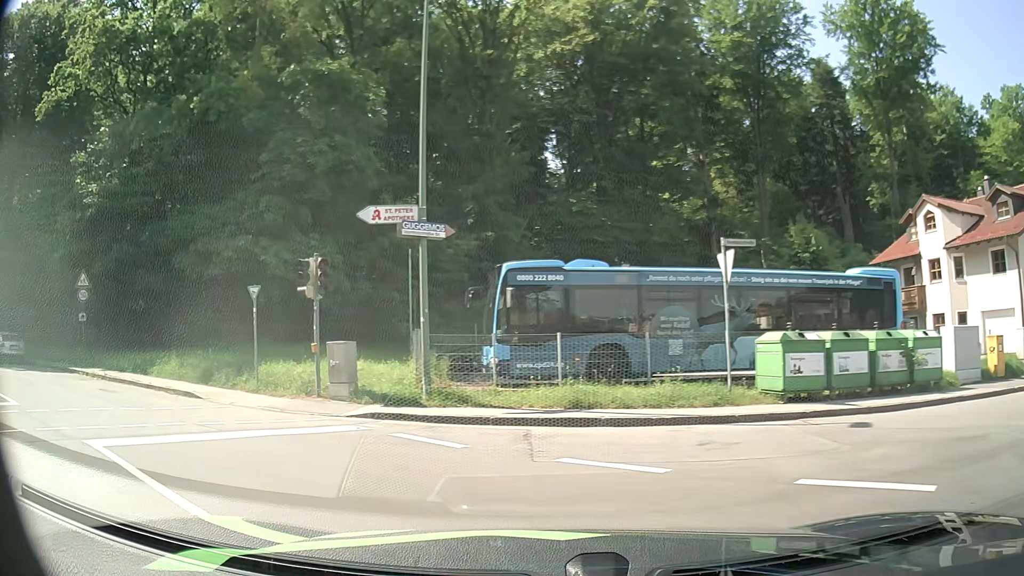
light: Day
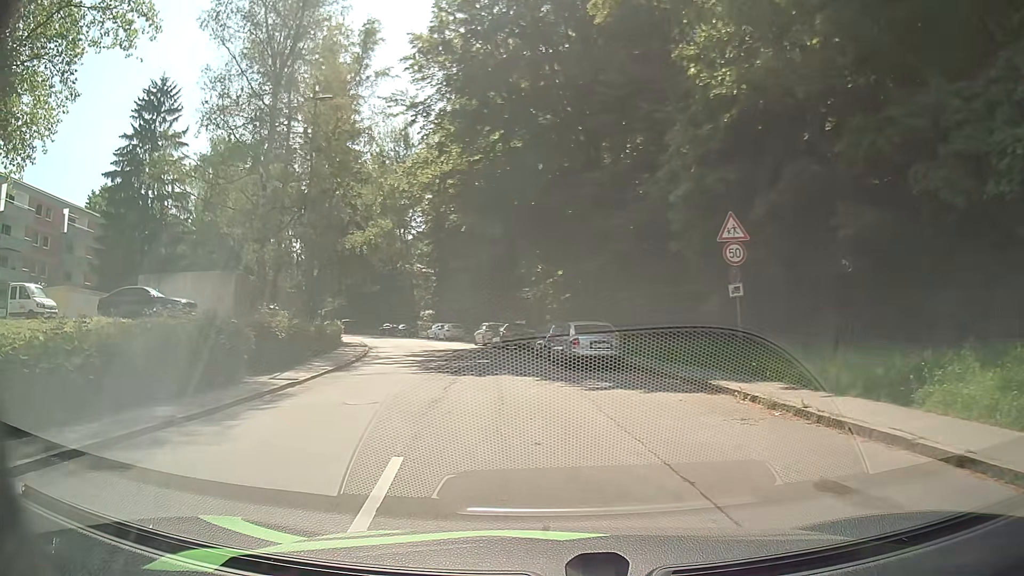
(-7.6, +10.4) m; -58°
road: residential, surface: asphalt
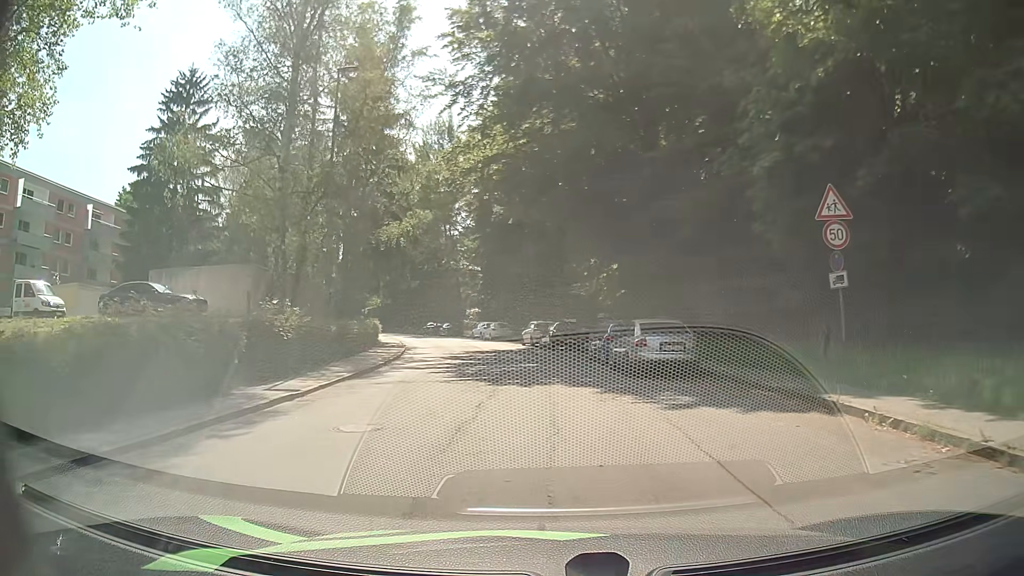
(-0.2, +3.4) m; -5°
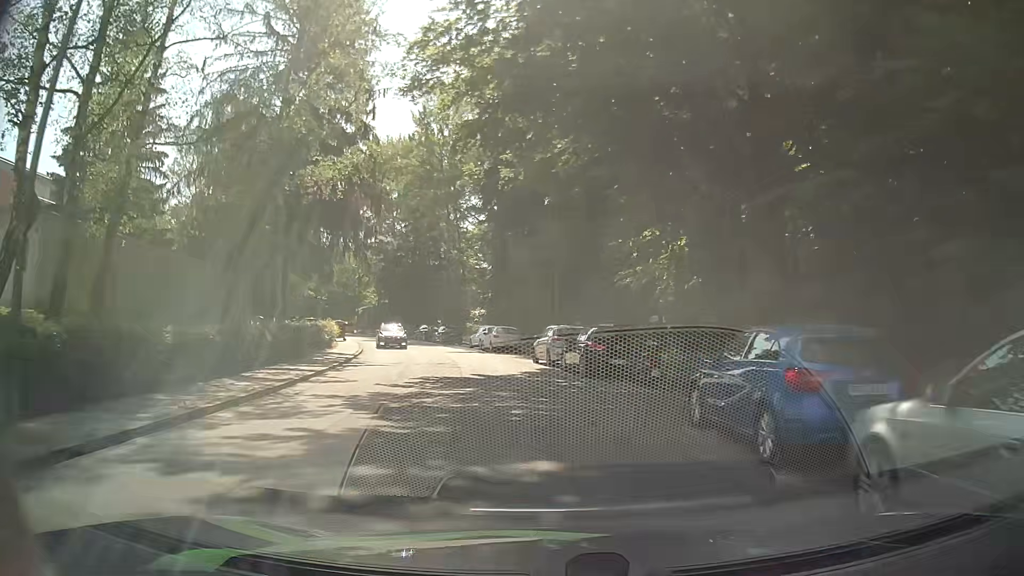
(-0.3, +15.2) m; -1°
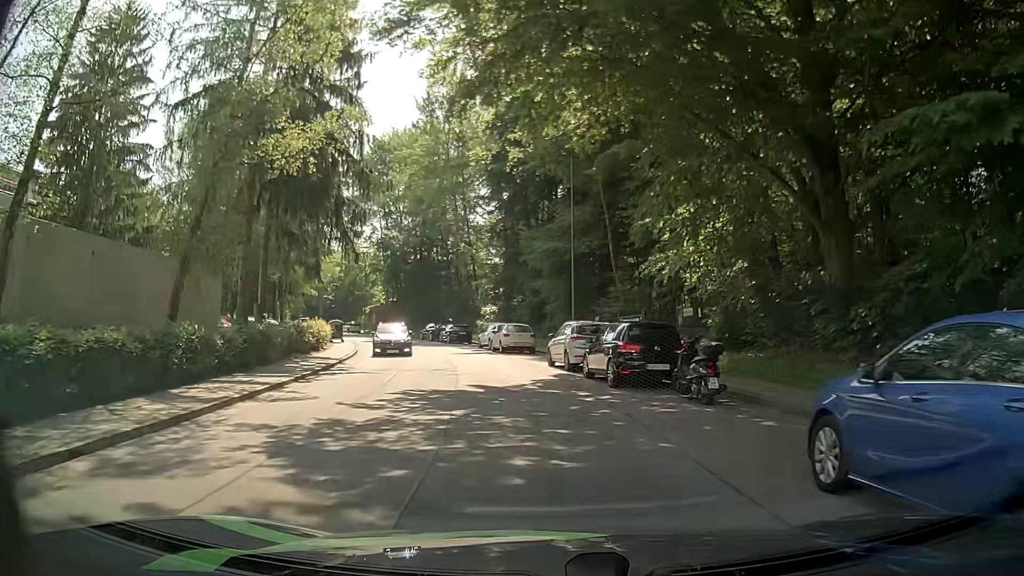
(0.0, +4.2) m; -1°
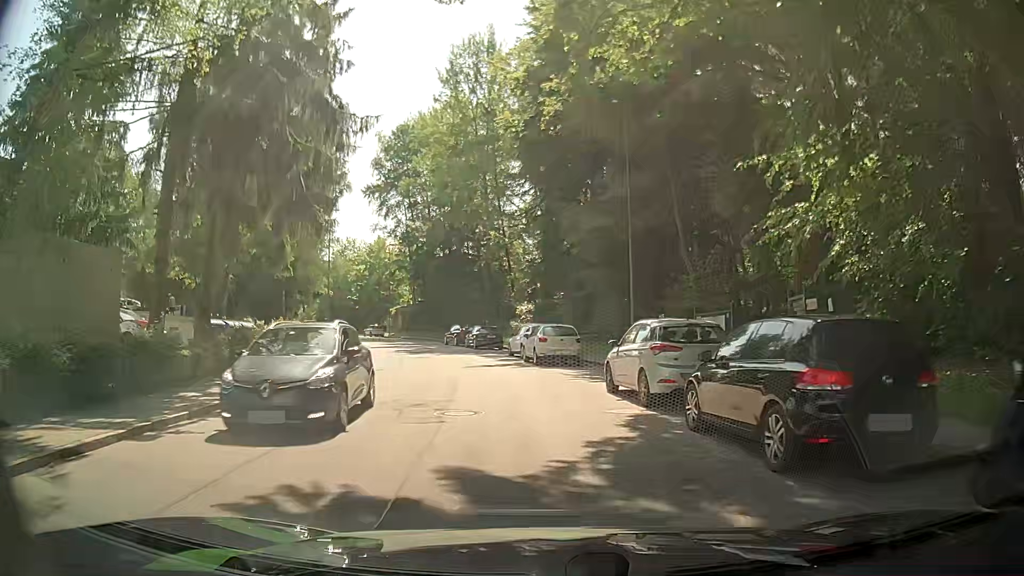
(-0.2, +8.7) m; -5°
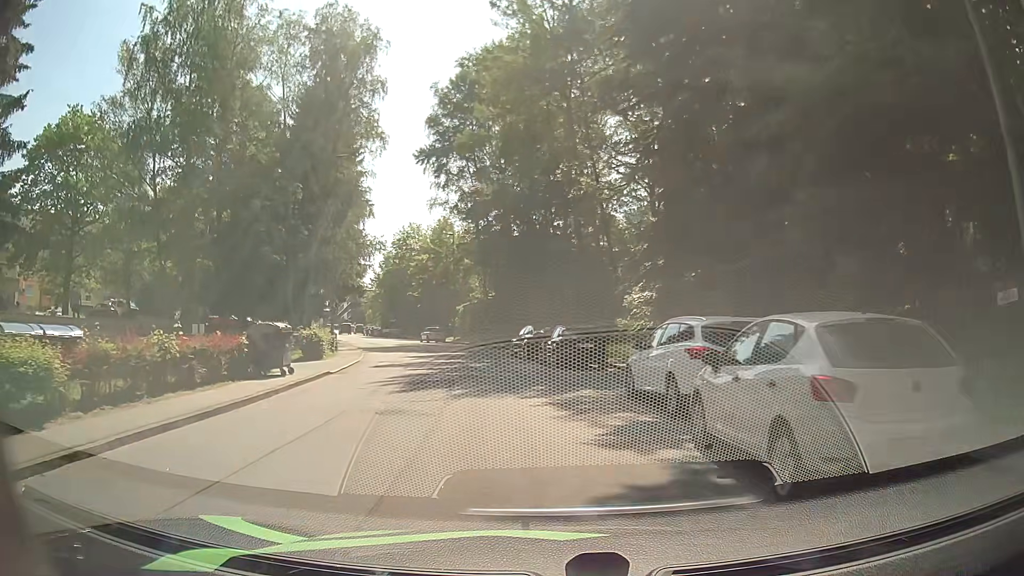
(-0.8, +18.8) m; -6°
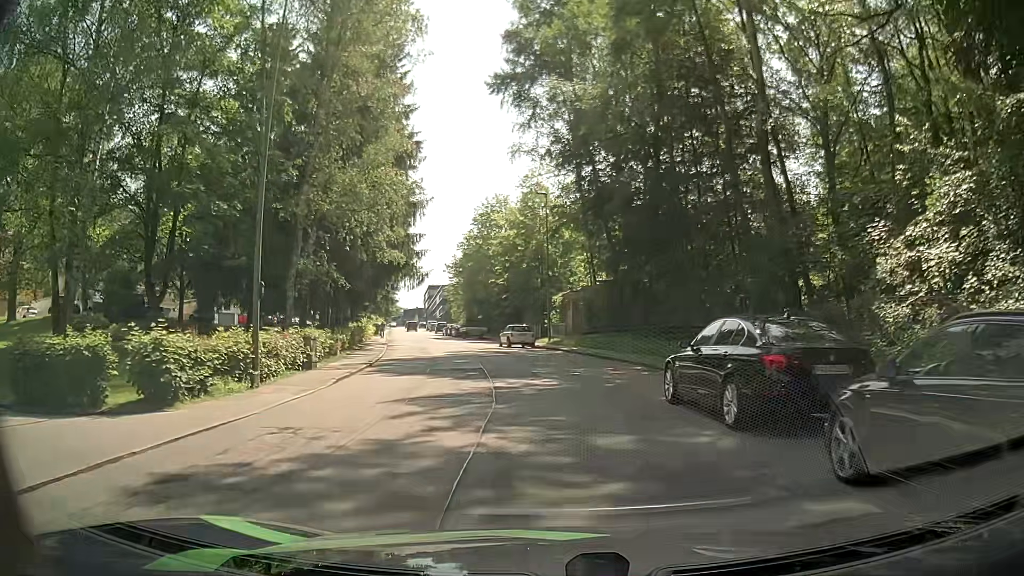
(-2.1, +19.1) m; -10°
(0, +10) (-1, +20) (-3, +30) (-5, +40) (-7, +49) (-10, +59) (-12, +69) (-15, +78) (-17, +88) (-19, +98) m
